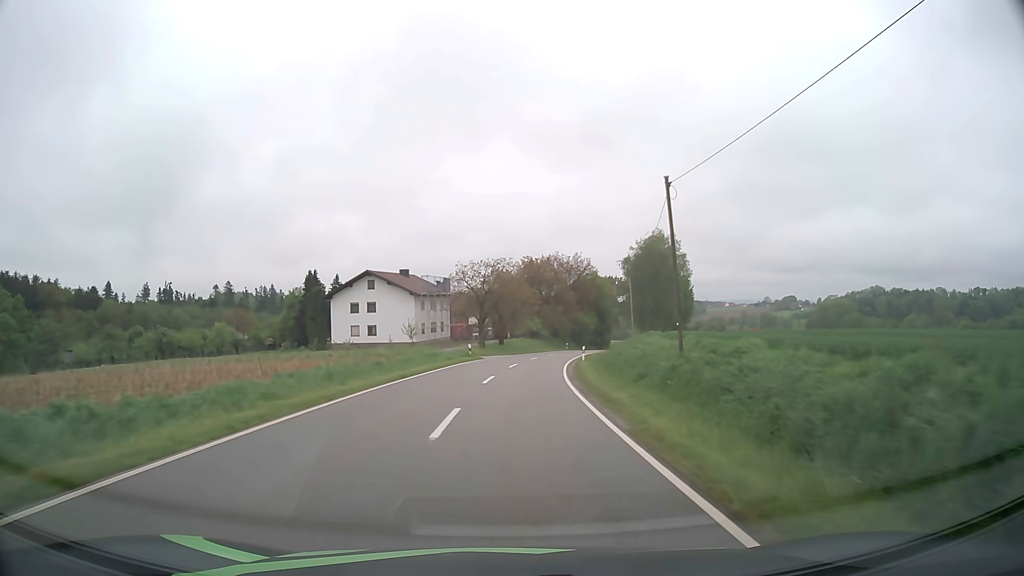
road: tertiary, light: Day
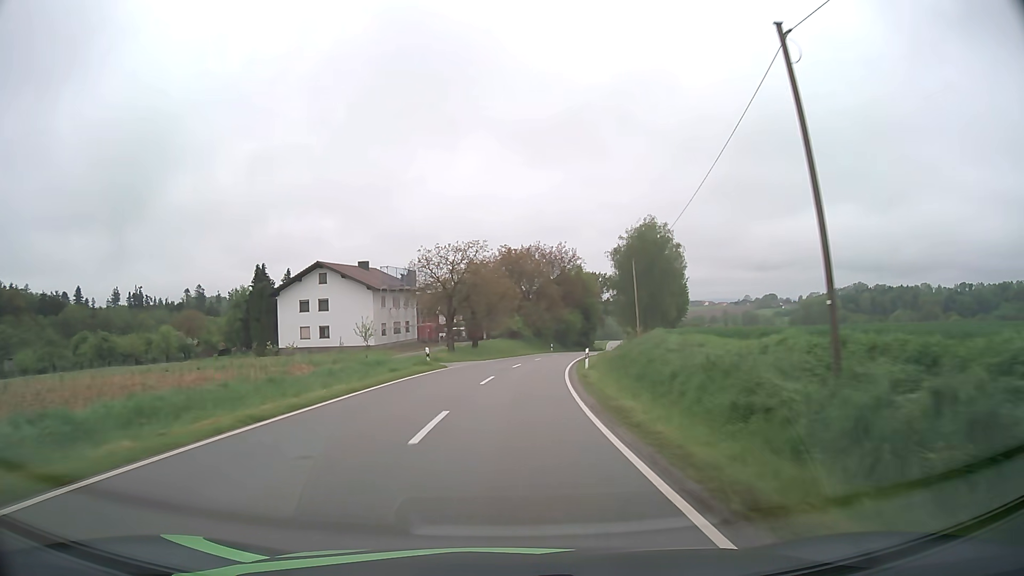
(+0.2, +12.2) m; +2°
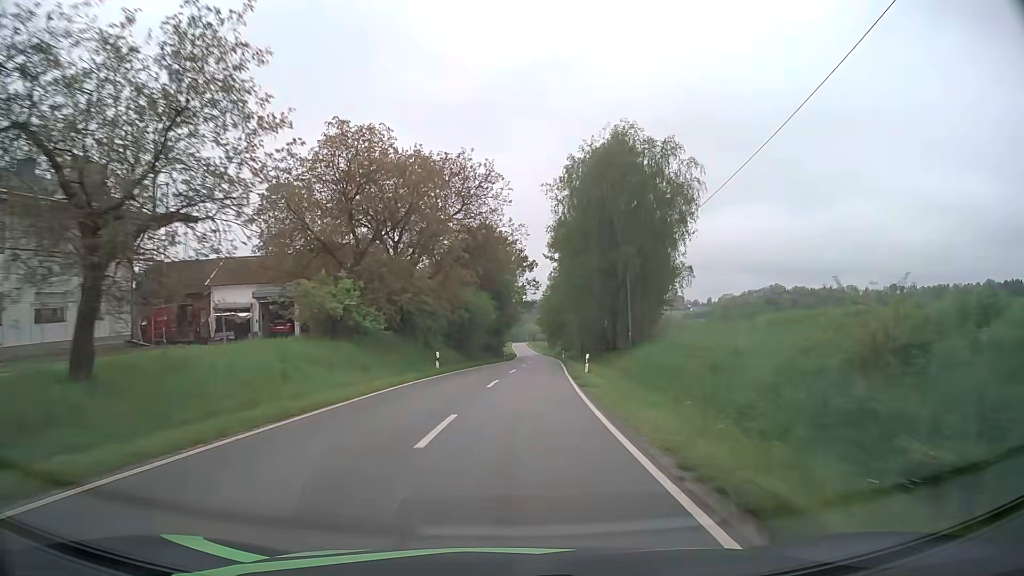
(+3.6, +47.9) m; +9°
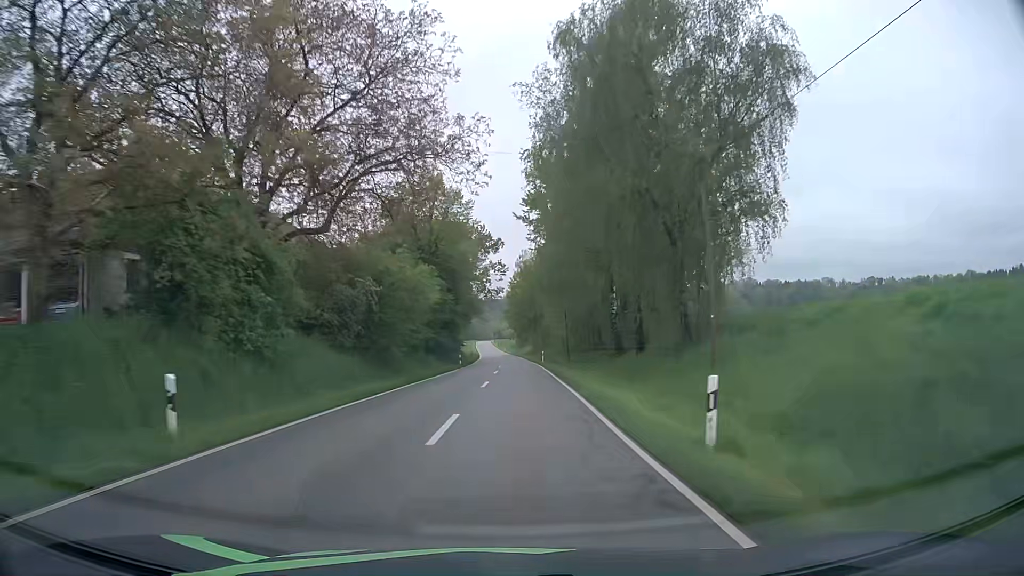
(+0.7, +23.6) m; +3°
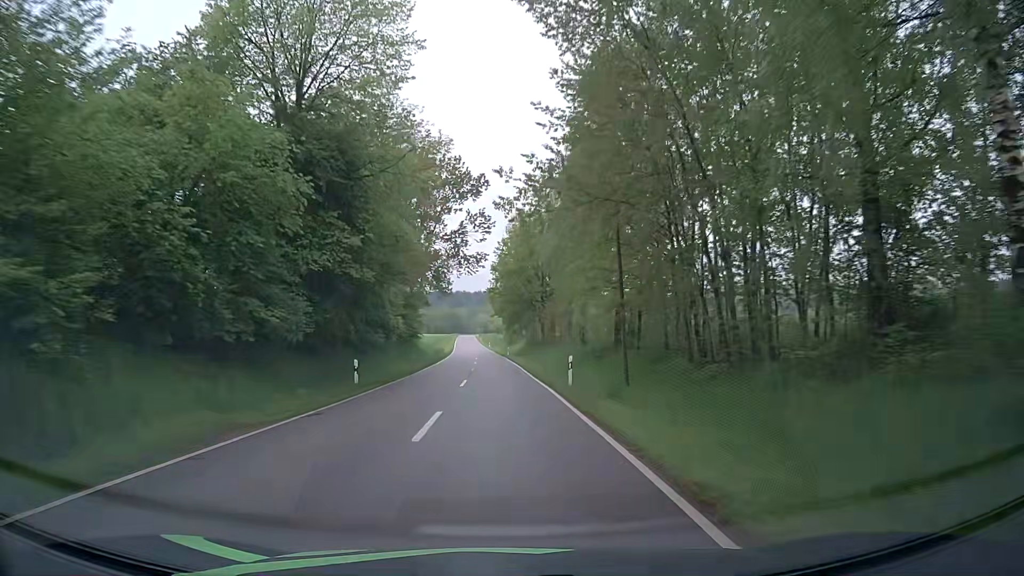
(+0.7, +35.6) m; +1°
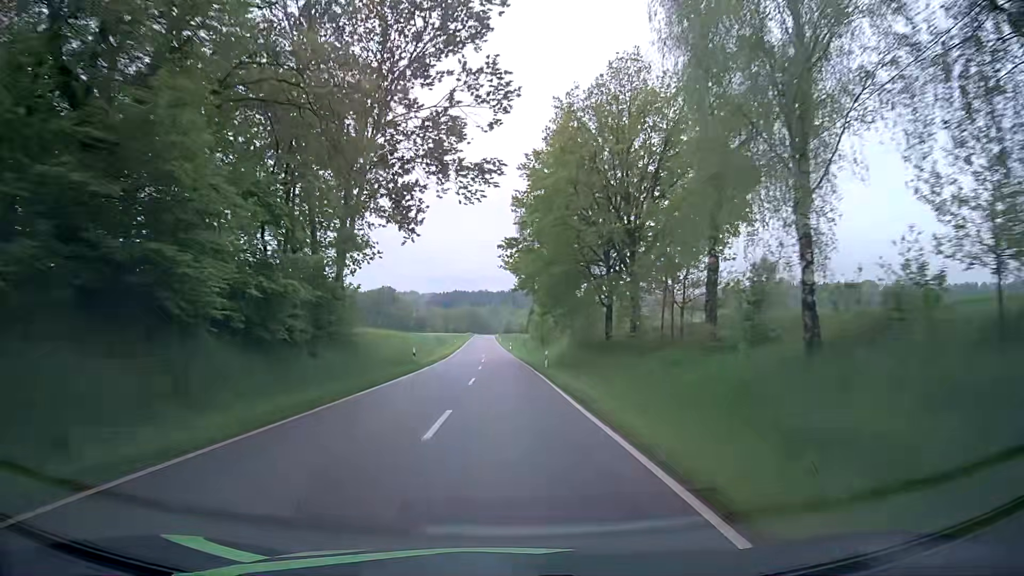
(-0.7, +36.7) m; -2°
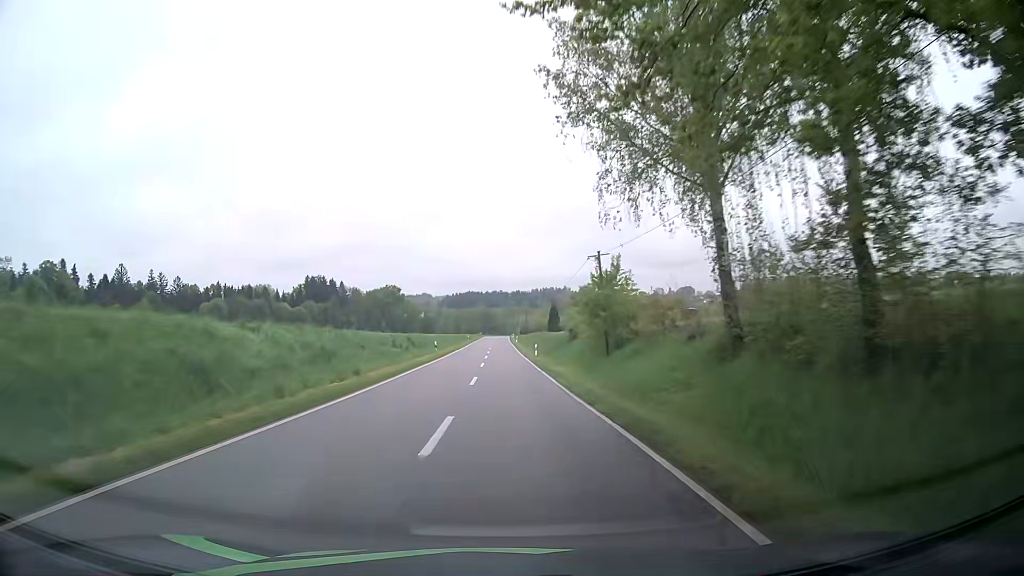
(-0.7, +37.9) m; -2°
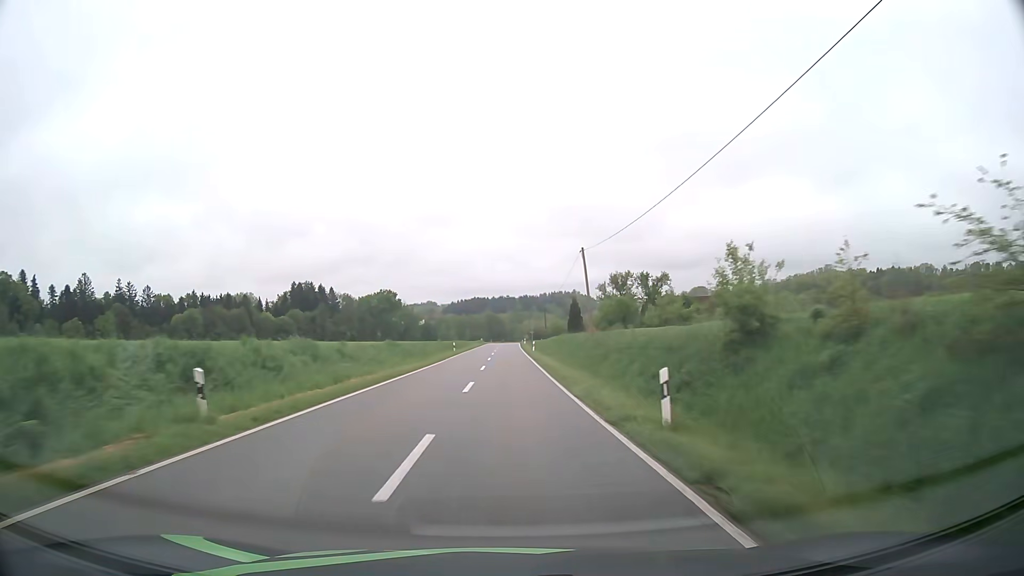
(0.0, +38.3) m; 0°
(0, +10) (0, +20) (0, +30) (0, +40) (0, +50) (0, +60) (0, +70) (0, +80) (0, +90) (0, +100) m
